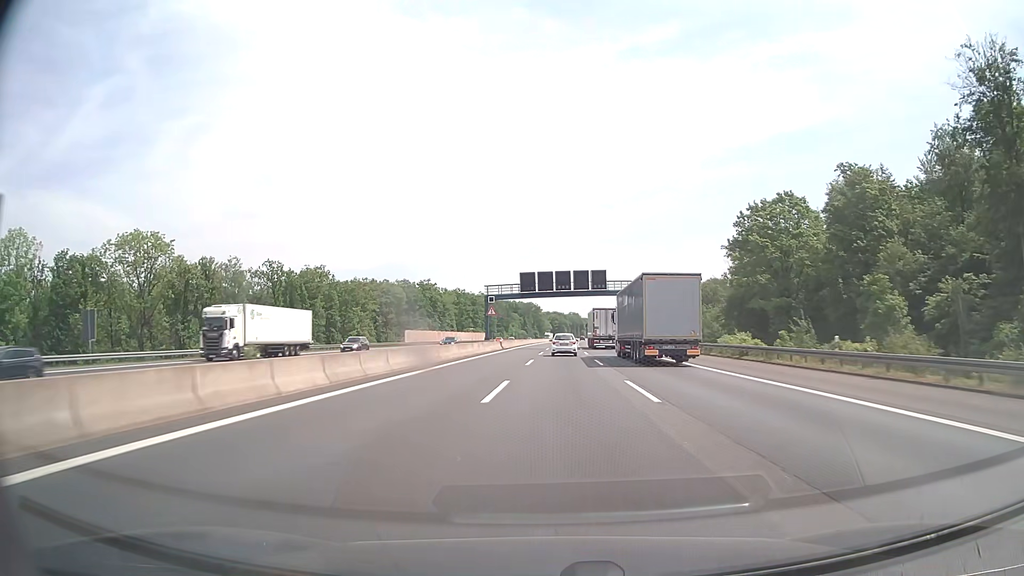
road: motorway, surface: asphalt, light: Day
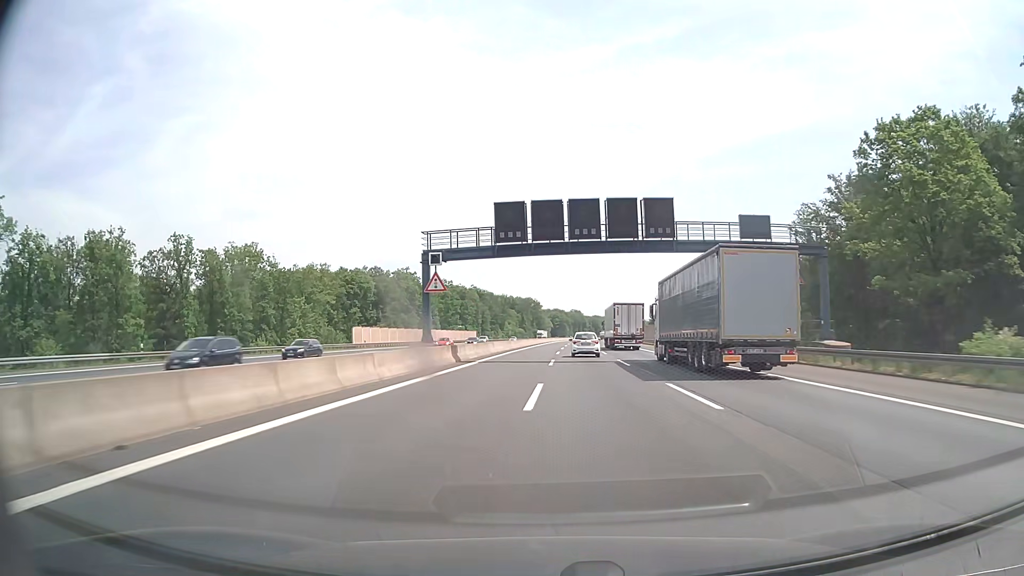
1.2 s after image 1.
(0.0, +36.8) m; 0°
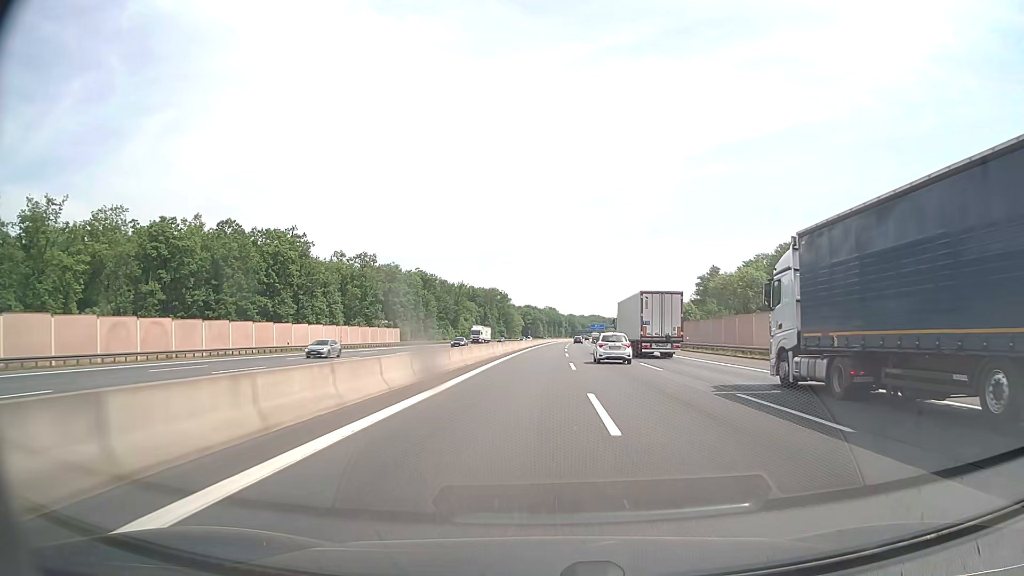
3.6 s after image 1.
(+1.3, +73.7) m; +2°
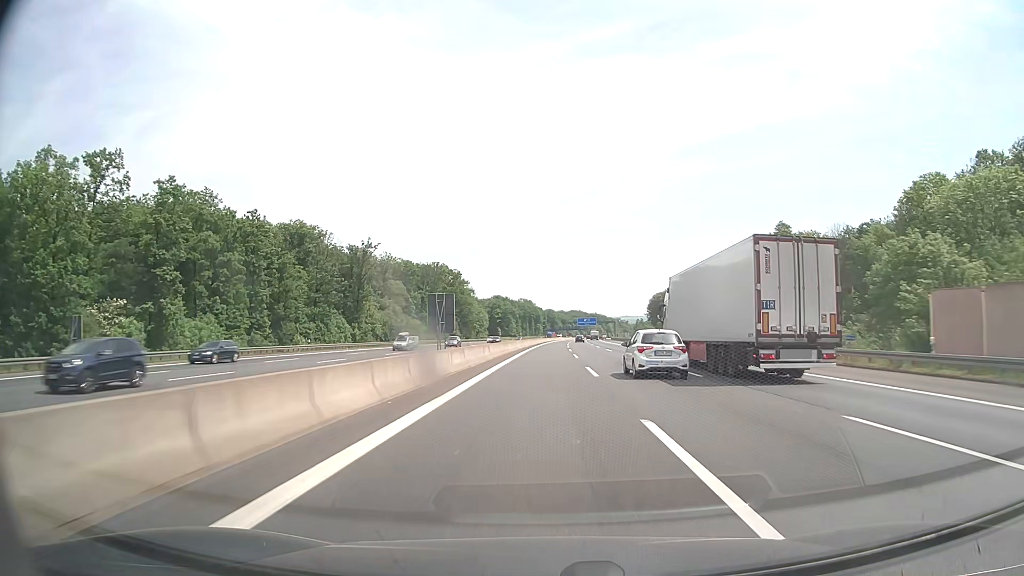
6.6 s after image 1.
(+1.8, +93.8) m; +2°
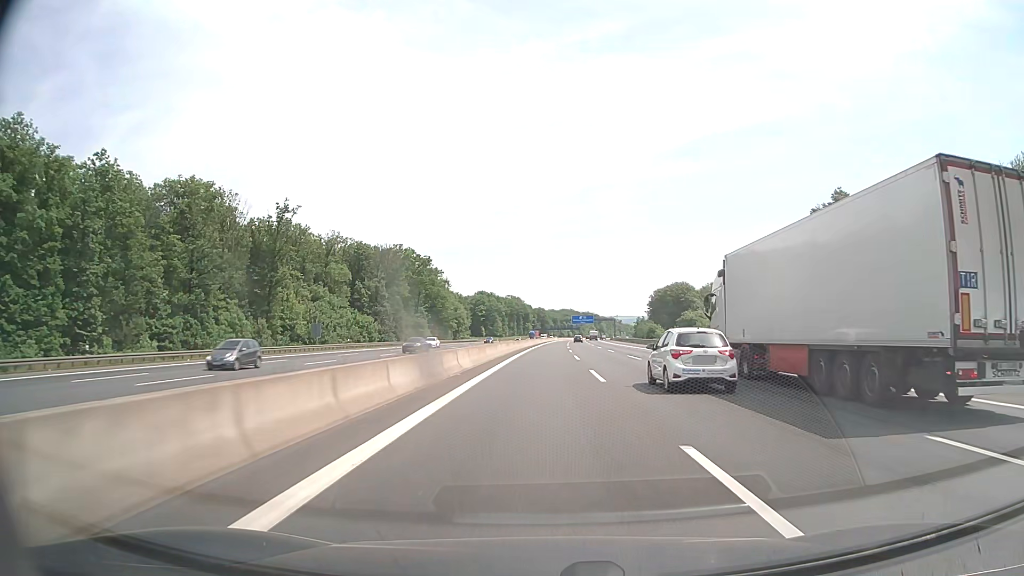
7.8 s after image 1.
(+0.2, +37.8) m; +1°
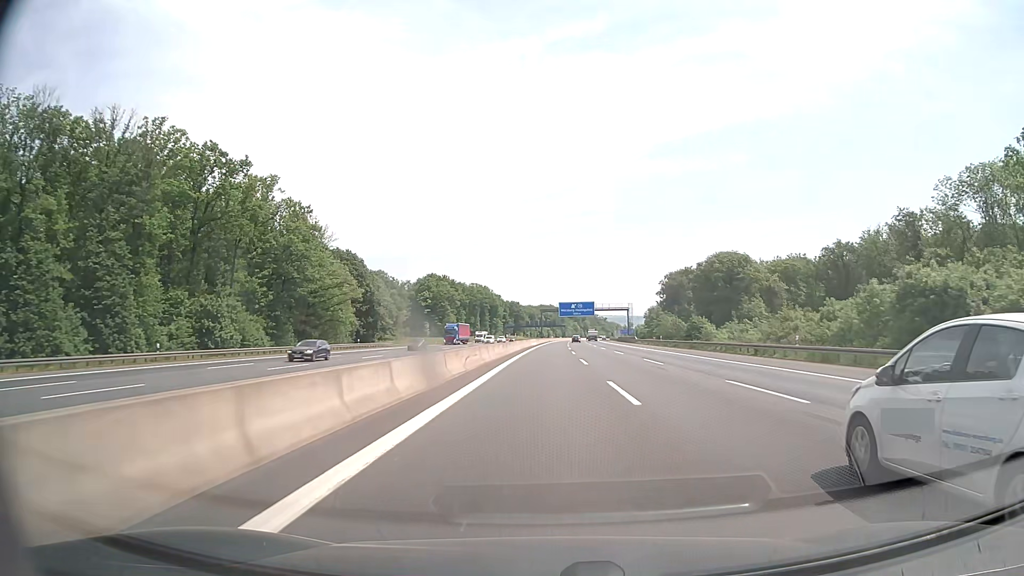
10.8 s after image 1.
(+1.9, +94.9) m; +2°
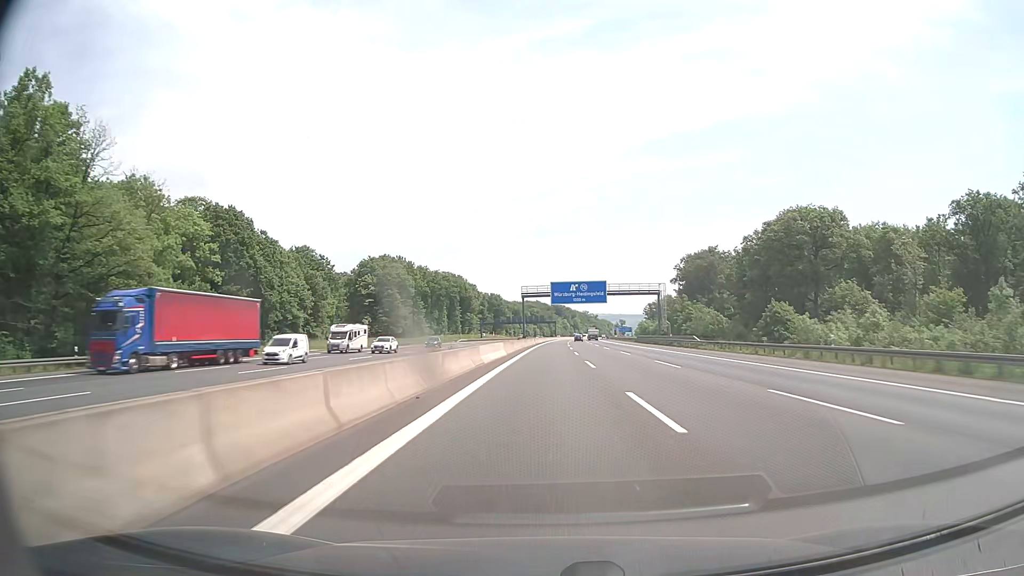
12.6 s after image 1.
(+0.6, +57.0) m; +1°
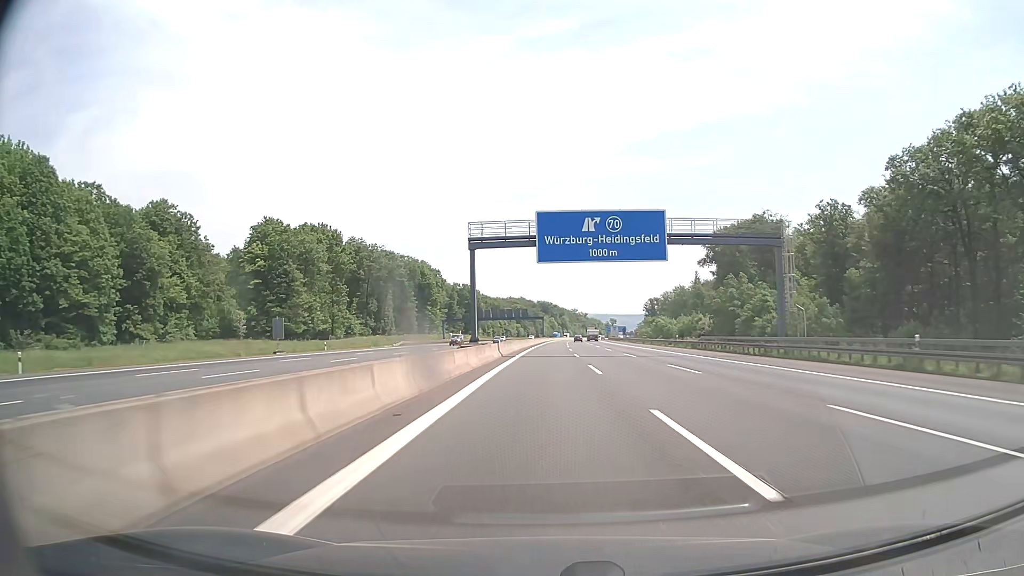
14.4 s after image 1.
(+0.5, +57.0) m; +1°
(0, +10) (0, +20) (0, +30) (0, +40) (0, +50) (+1, +60) (+1, +70) (+2, +80) (+2, +90) (+3, +100) m
